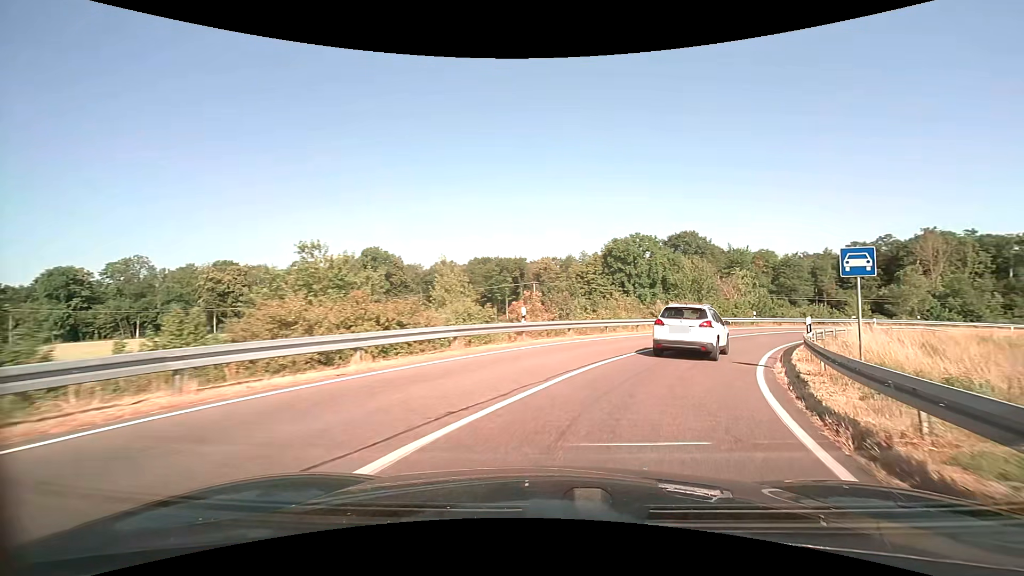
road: trunk_link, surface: asphalt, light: Day
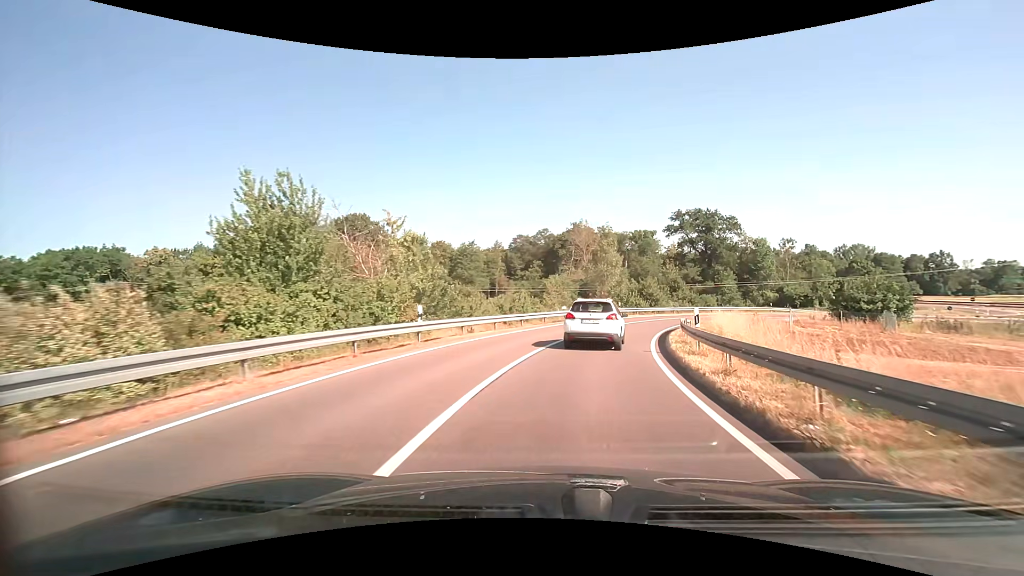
(+11.0, +28.8) m; +35°
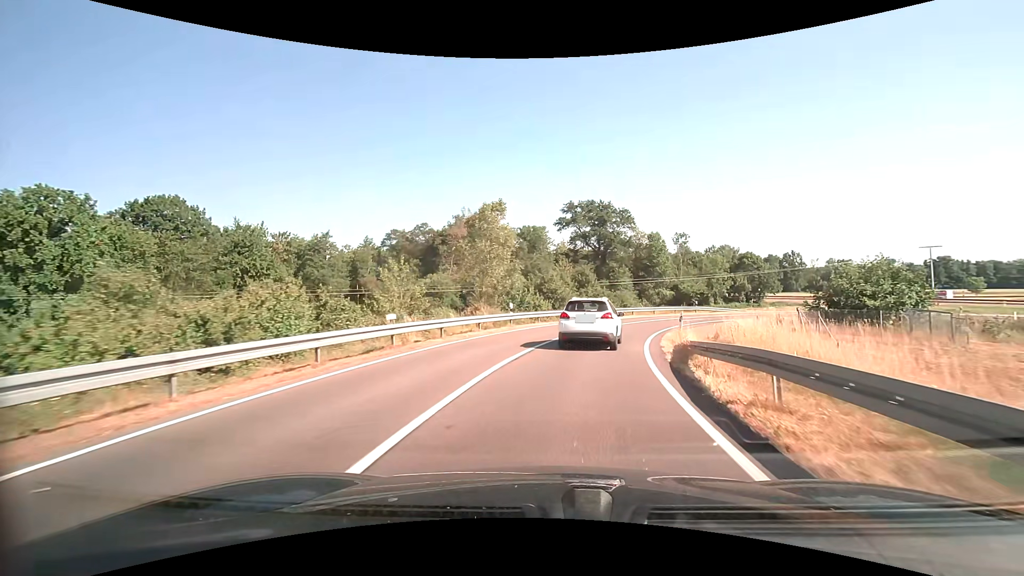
(+2.3, +19.9) m; +13°
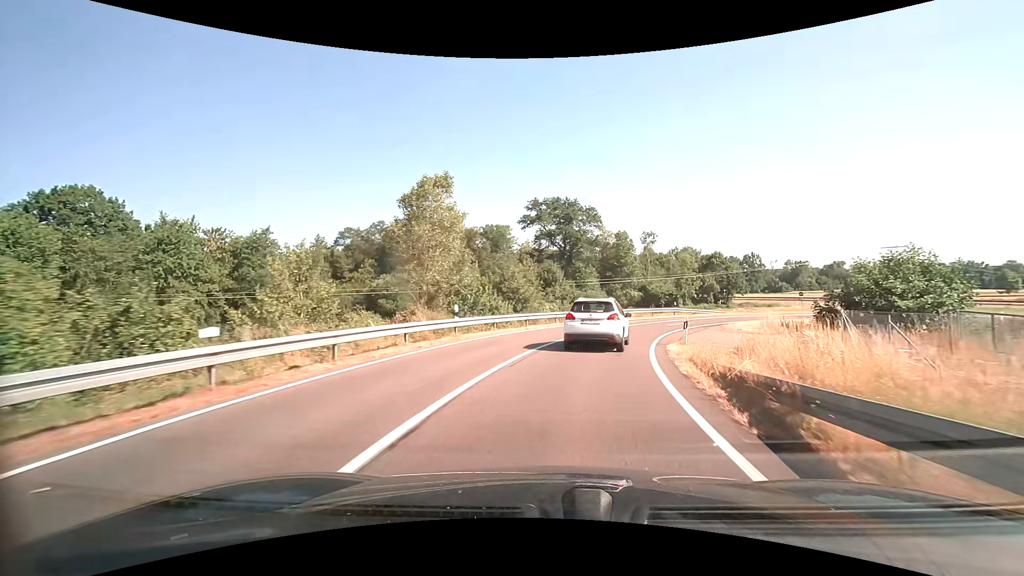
(+0.2, +6.8) m; +4°
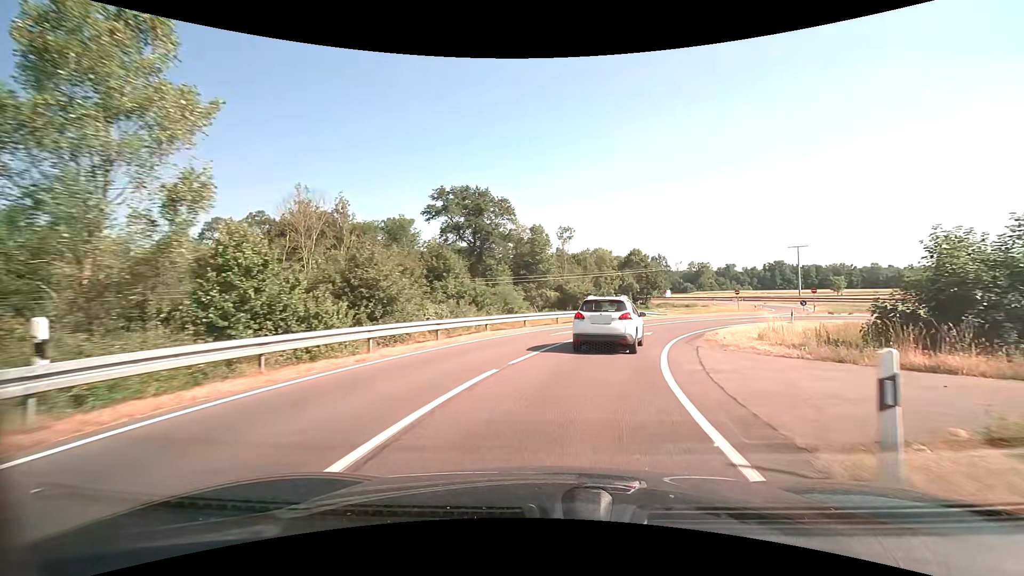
(+1.1, +13.7) m; +10°
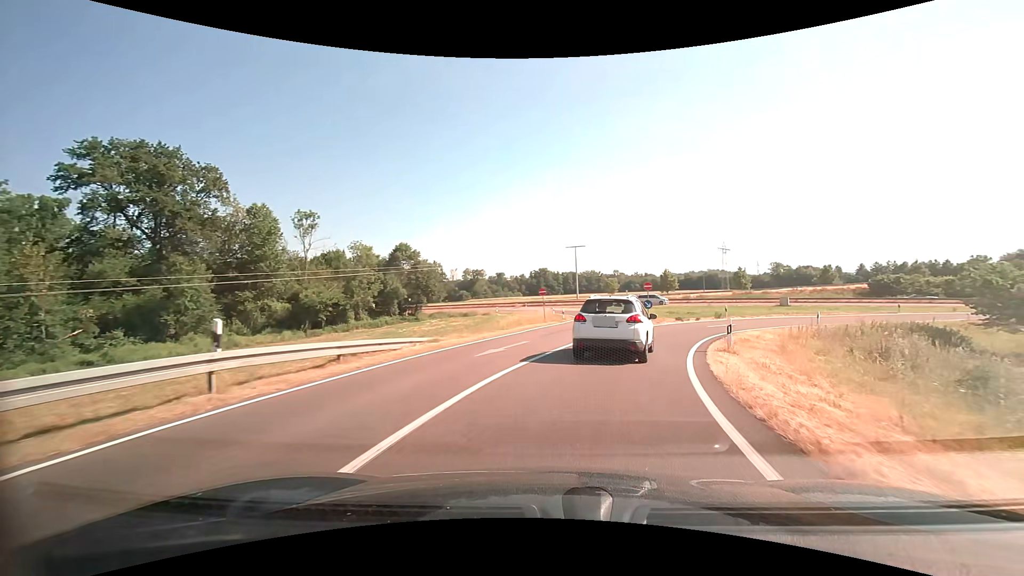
(+5.8, +25.8) m; +25°
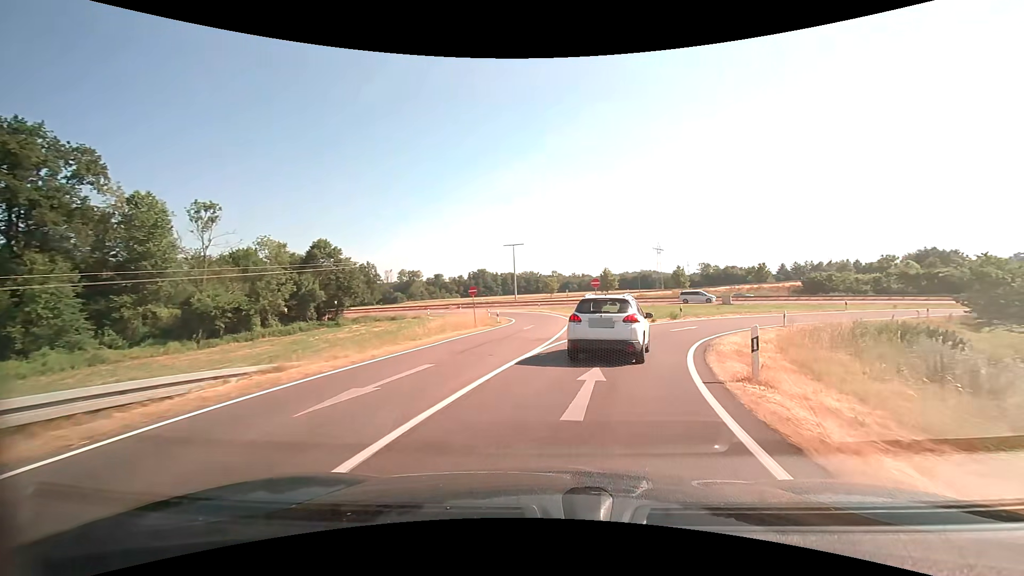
(+0.4, +6.4) m; +7°
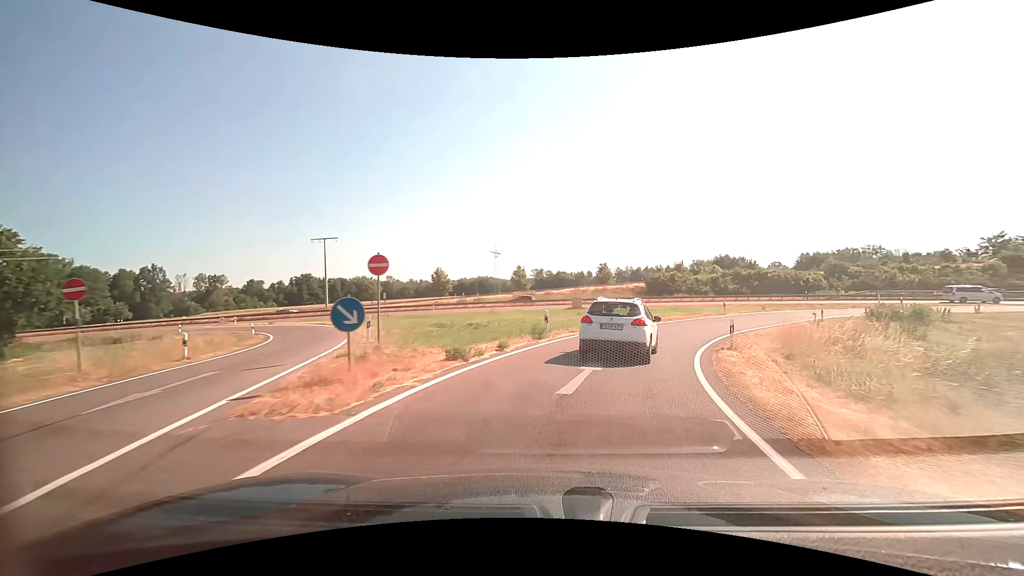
(+2.8, +17.2) m; +18°
(+1, +10) (+4, +20) (+8, +28) (+14, +36) (+22, +43) (+30, +49) (+39, +52) (+49, +55) (+59, +56) (+69, +57) m
